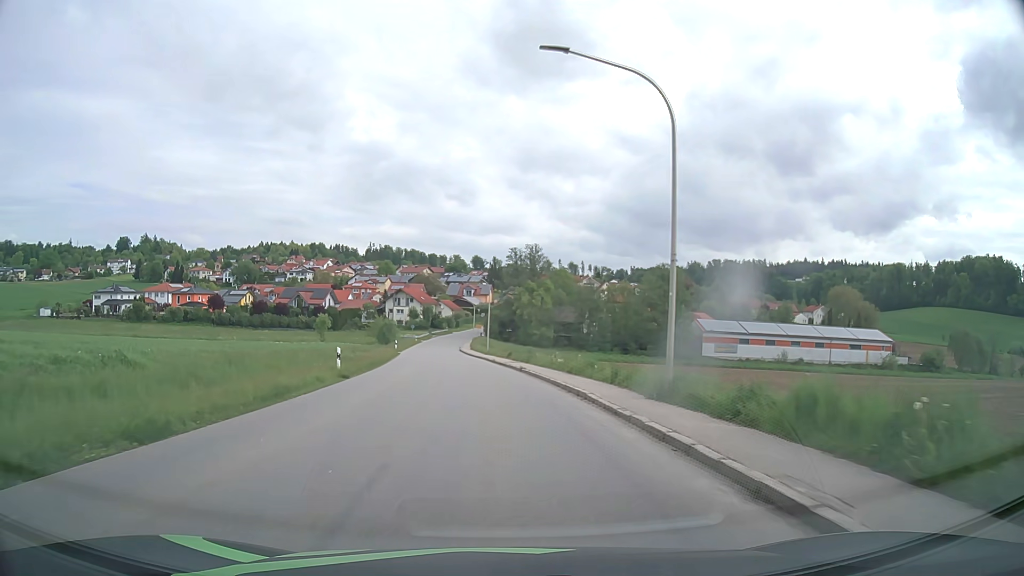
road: tertiary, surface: asphalt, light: Day
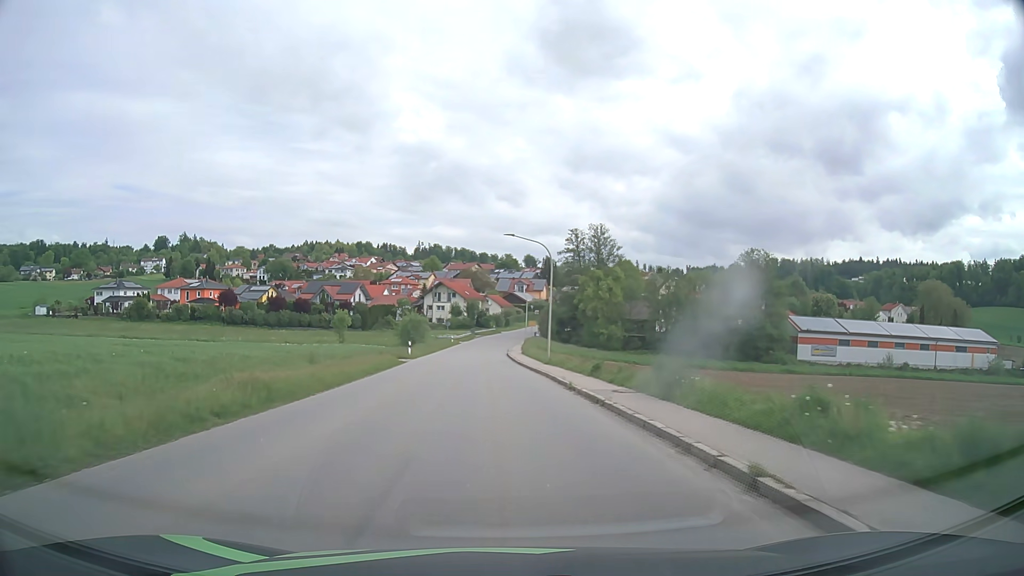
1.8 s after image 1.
(-0.9, +23.7) m; -4°
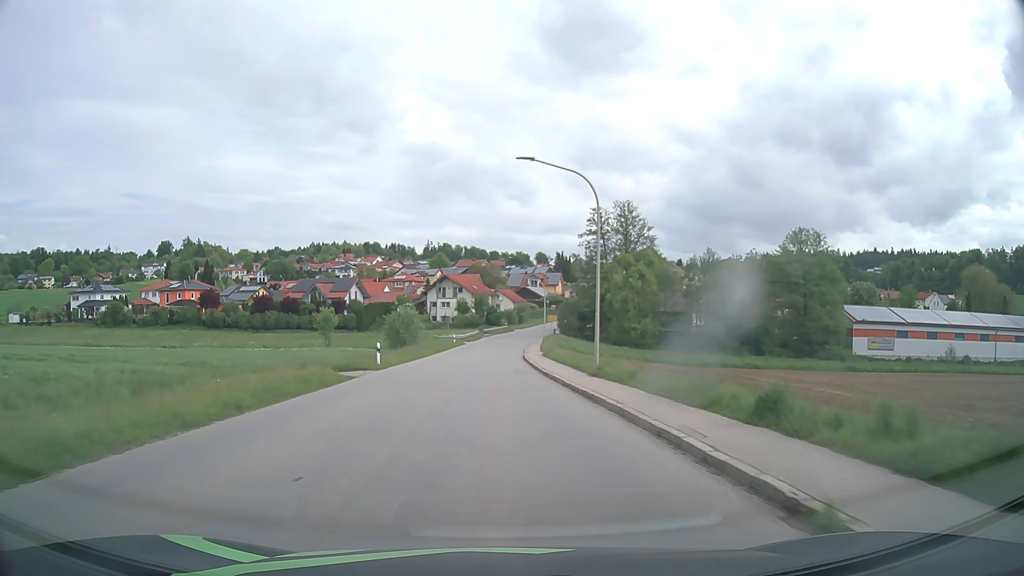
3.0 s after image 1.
(-0.2, +15.9) m; -1°
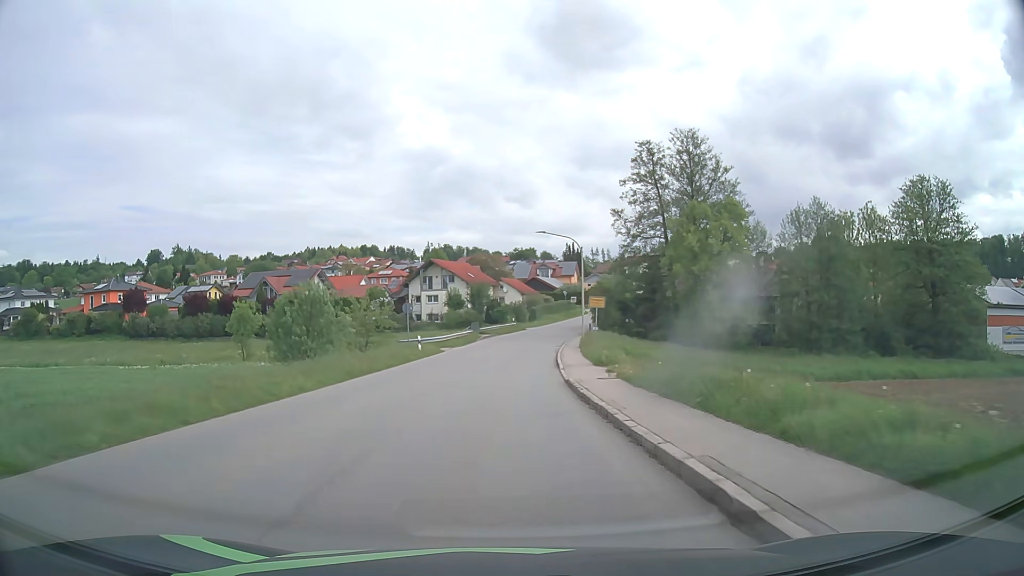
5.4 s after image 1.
(-0.3, +32.0) m; 0°
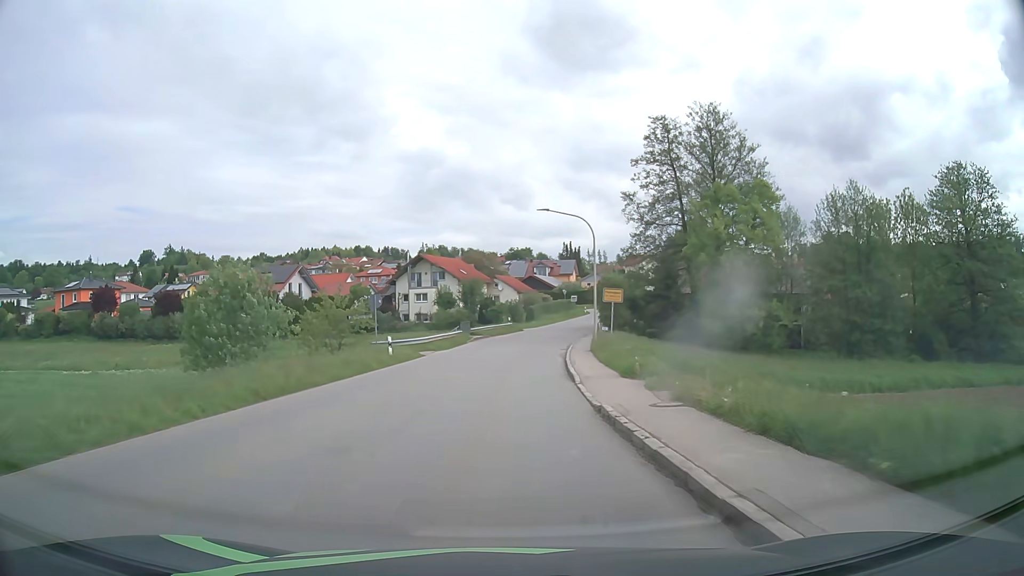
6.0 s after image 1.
(0.0, +7.9) m; 0°
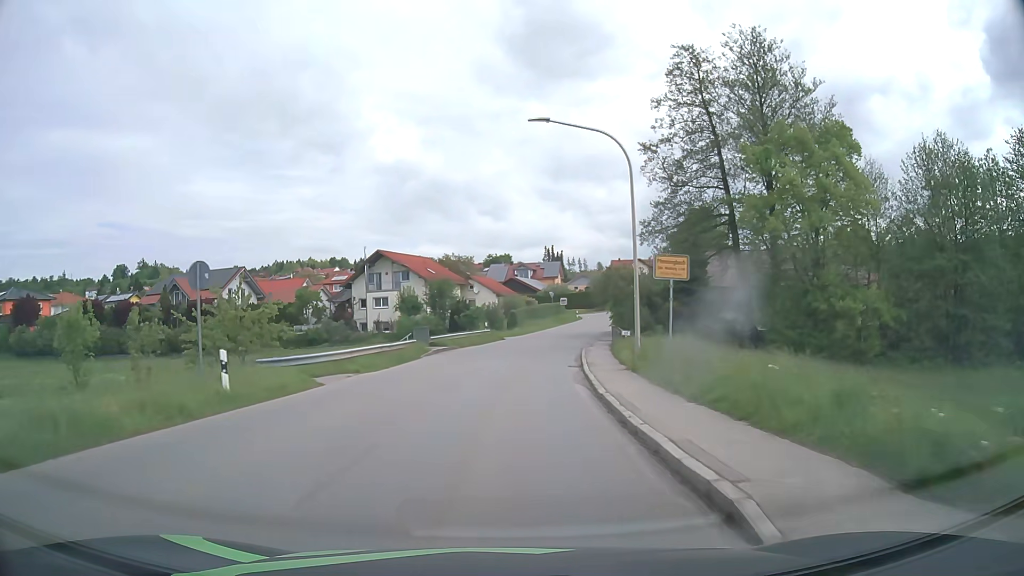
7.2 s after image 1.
(+0.2, +15.5) m; +2°
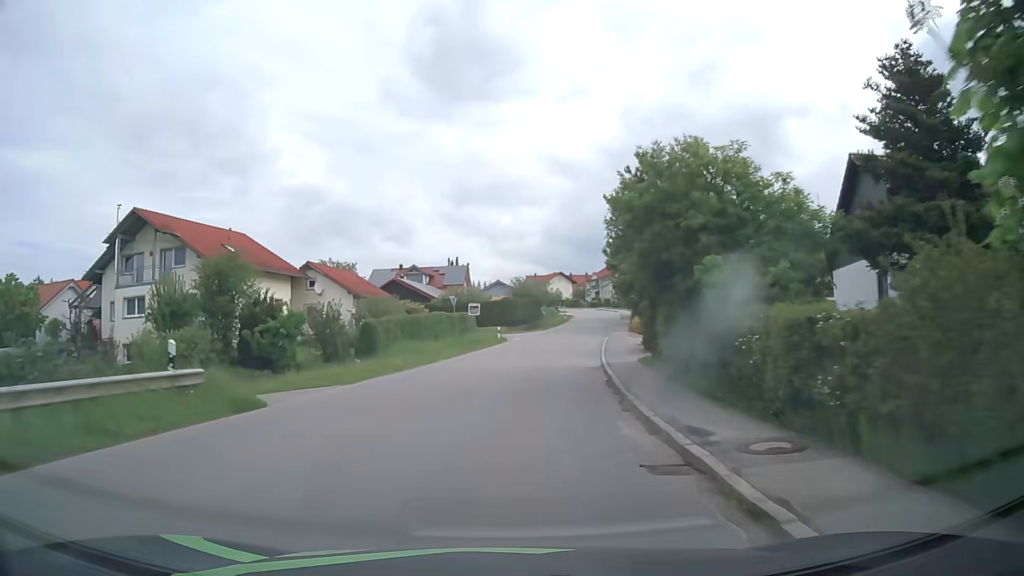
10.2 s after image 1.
(+2.5, +37.5) m; +8°
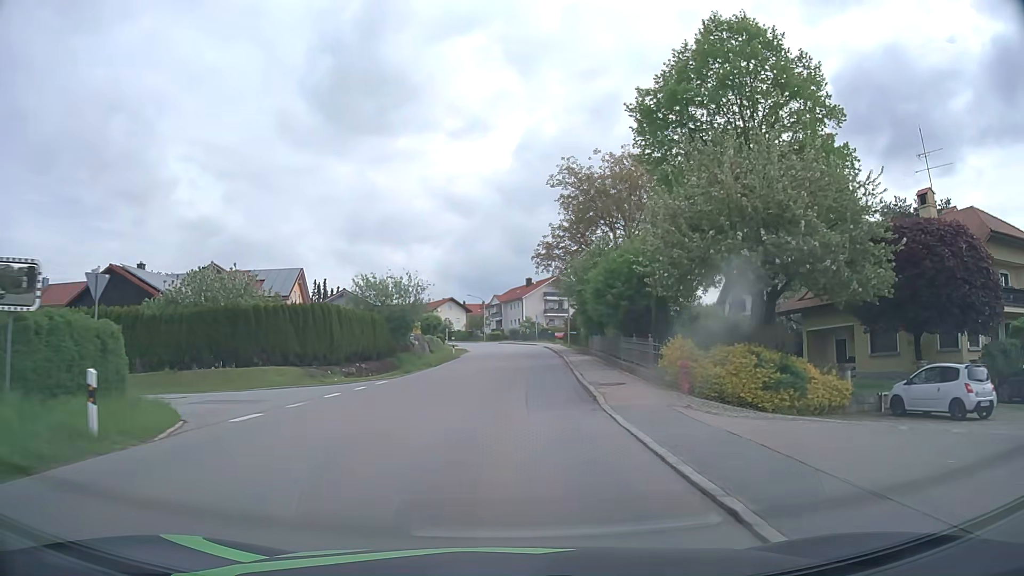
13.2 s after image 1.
(+3.7, +38.9) m; +9°
(0, +10) (0, +20) (+1, +30) (+1, +40) (+1, +50) (+1, +60) (+1, +70) (0, +80) (-1, +90) (-4, +99) m
